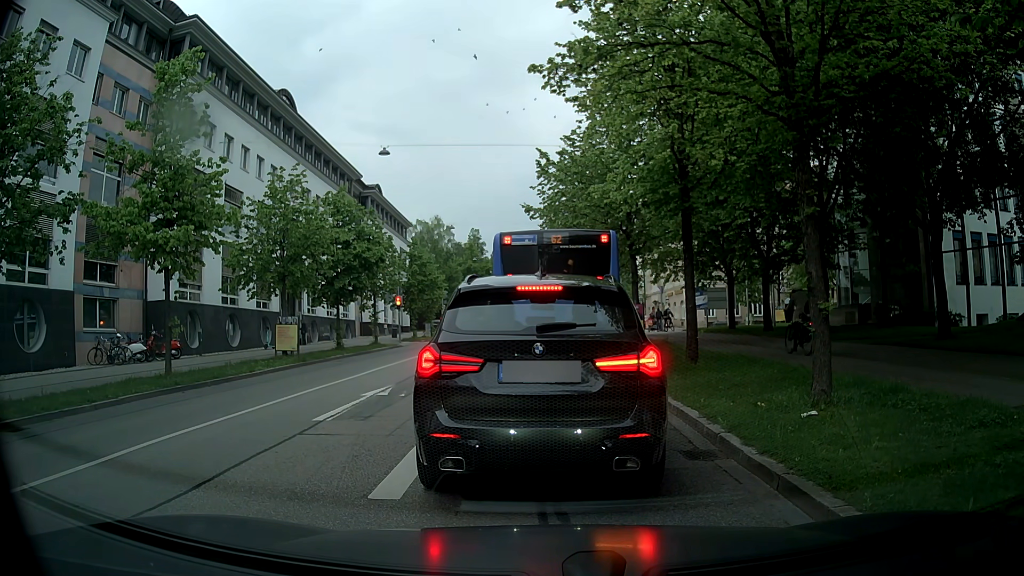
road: tertiary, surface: asphalt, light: Day
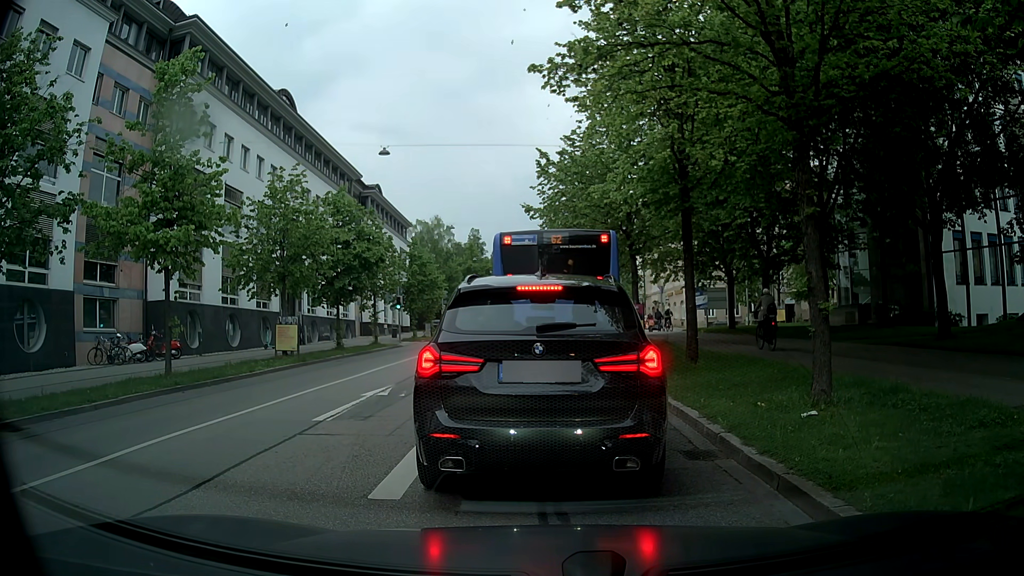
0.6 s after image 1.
(0.0, 0.0) m; 0°
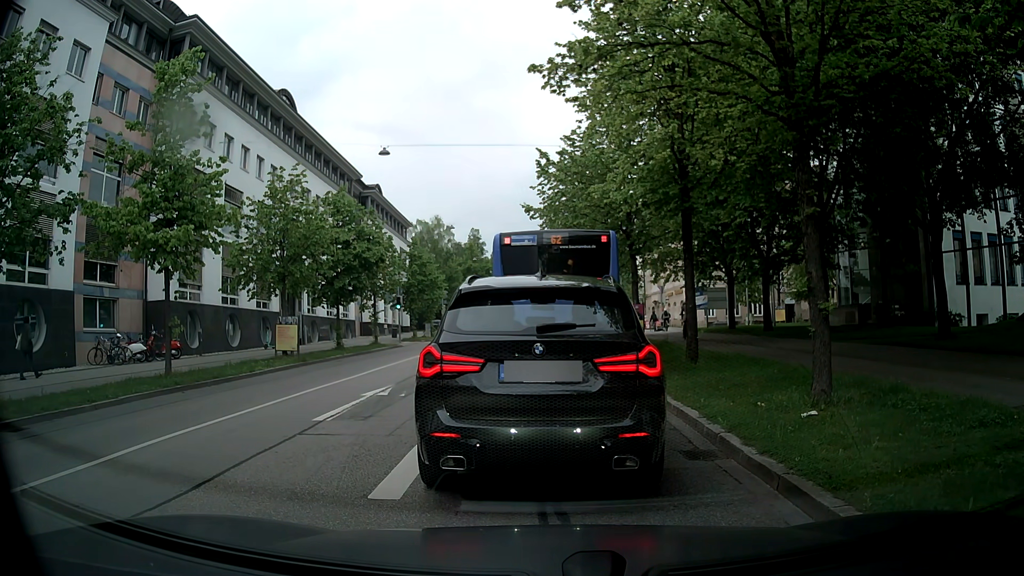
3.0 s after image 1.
(0.0, 0.0) m; 0°
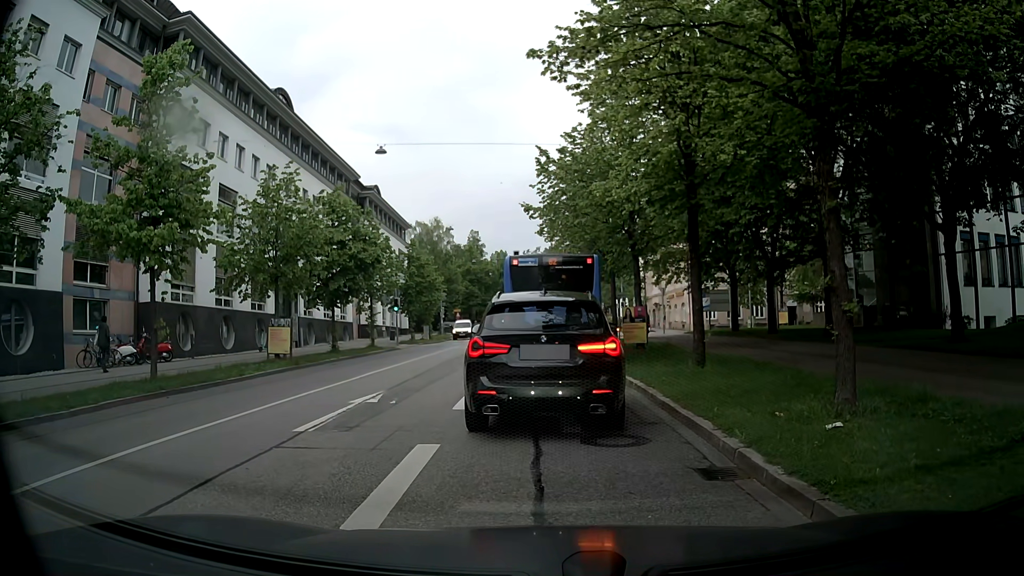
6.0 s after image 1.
(0.0, +0.7) m; 0°
